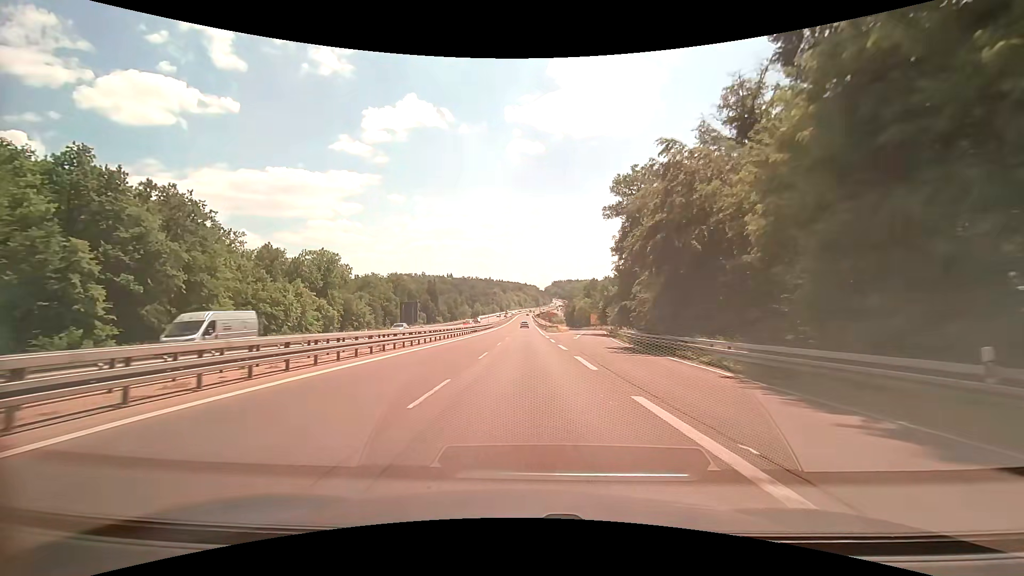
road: trunk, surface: asphalt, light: Day
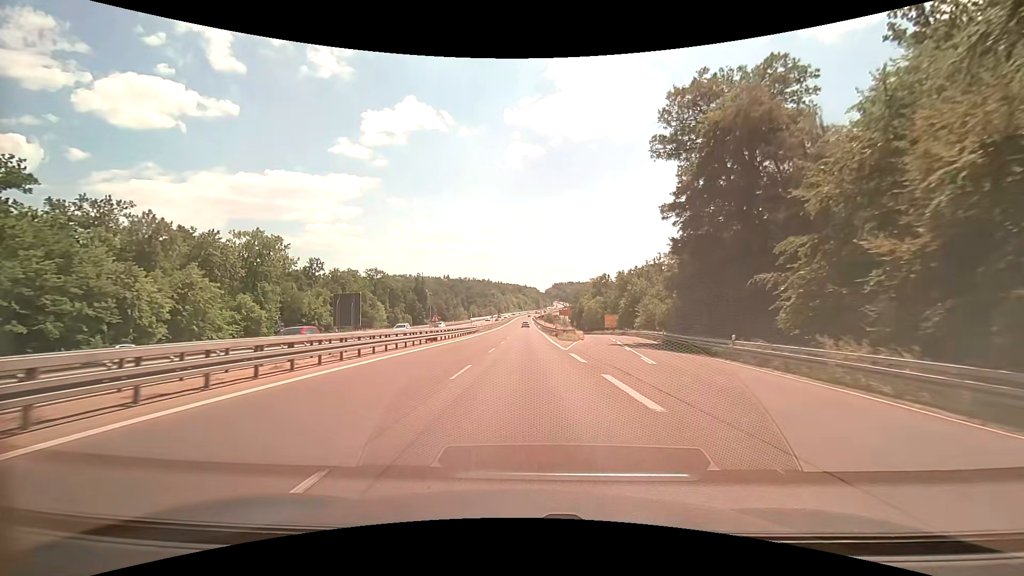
(+0.1, +32.0) m; 0°
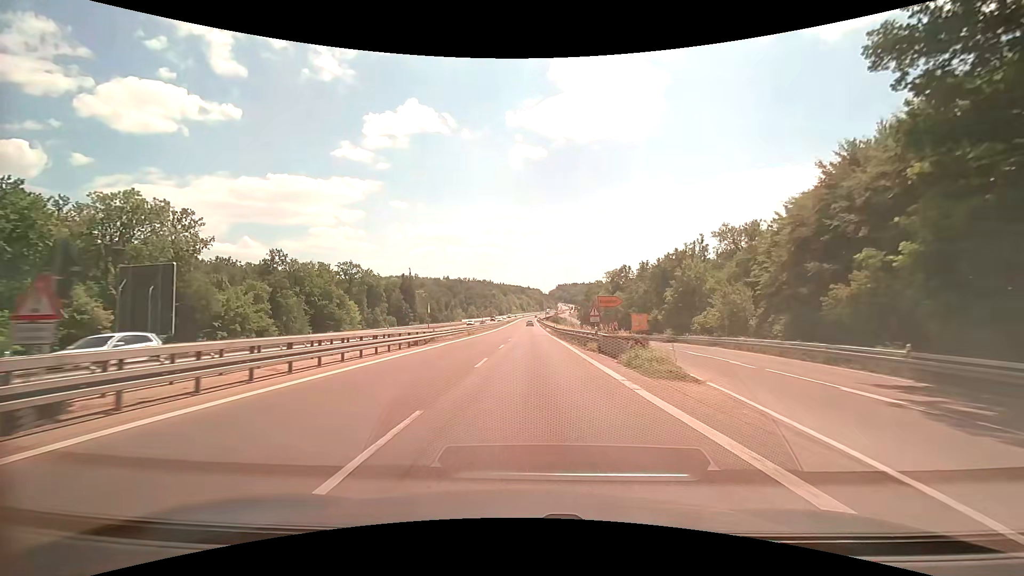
(+0.1, +33.0) m; 0°
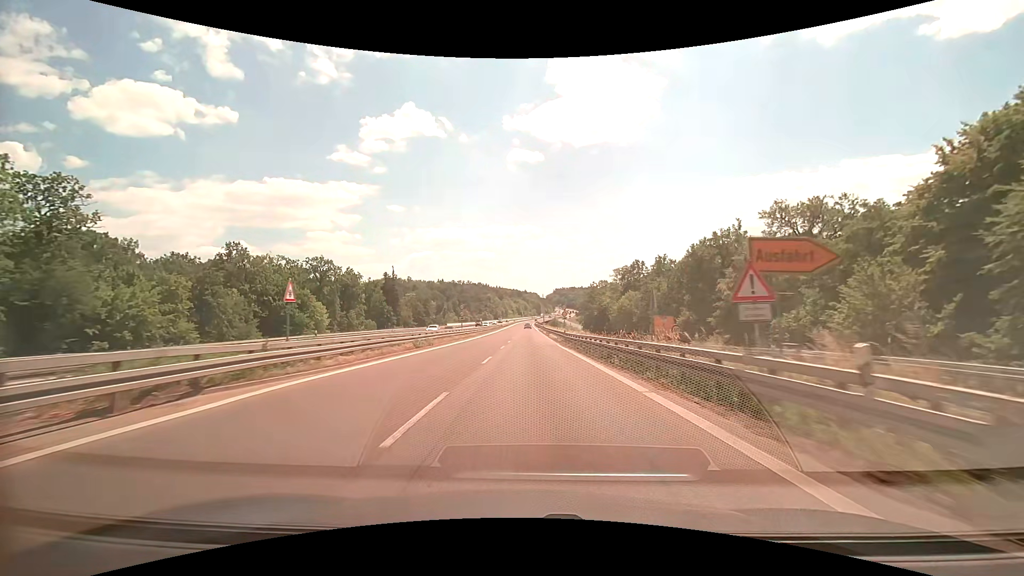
(0.0, +22.3) m; 0°
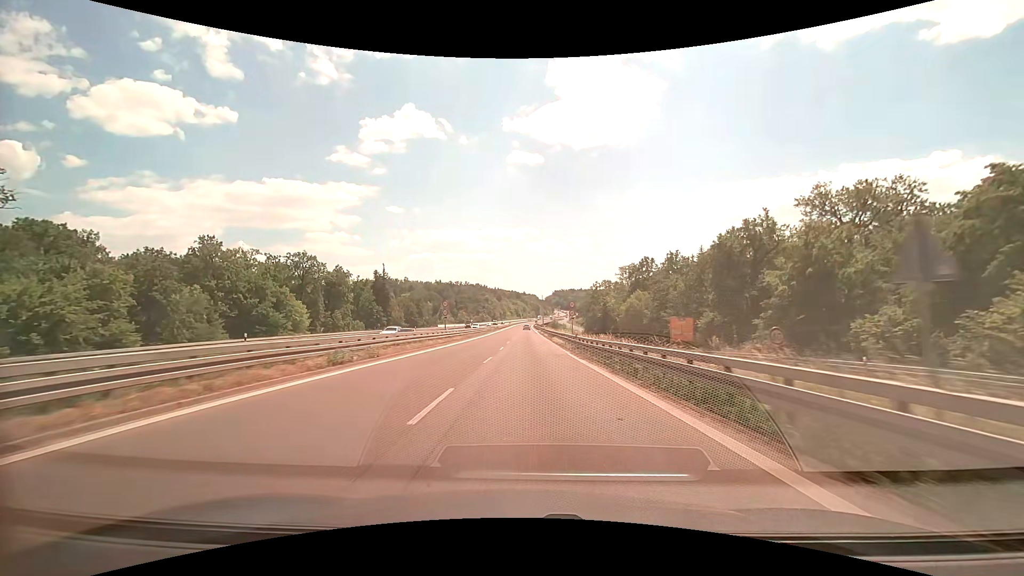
(0.0, +11.2) m; 0°
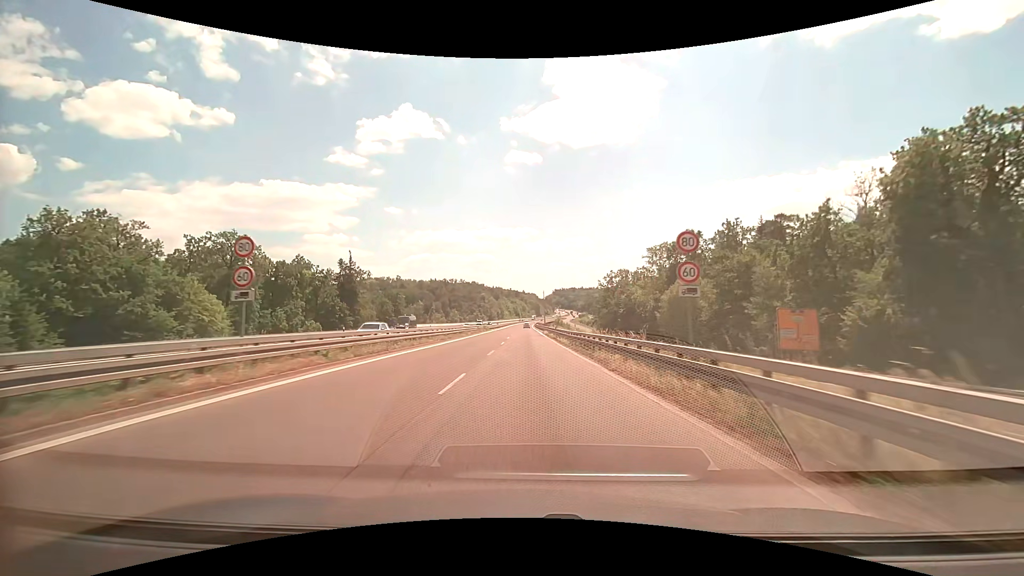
(+0.1, +33.8) m; 0°
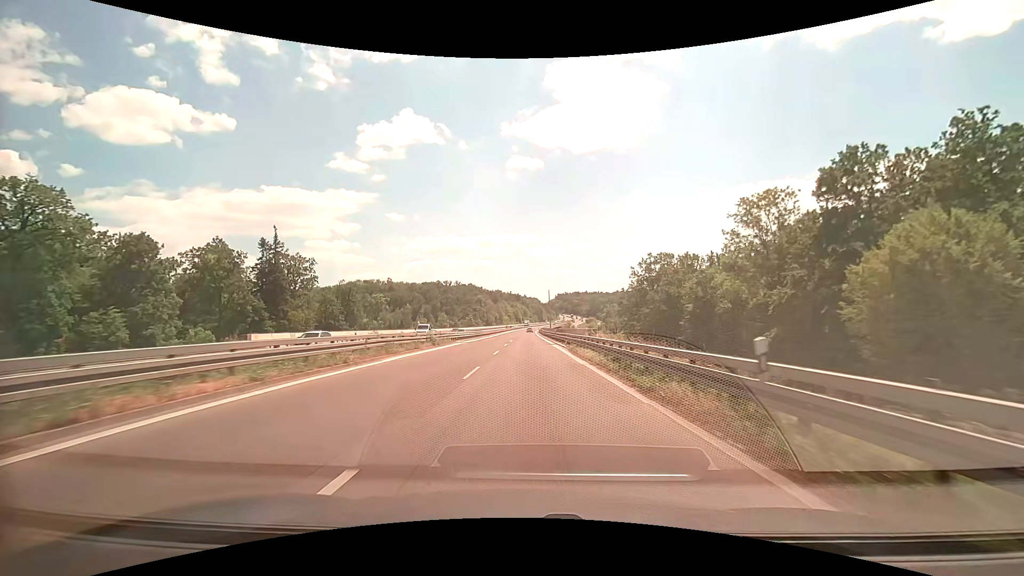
(0.0, +45.2) m; 0°
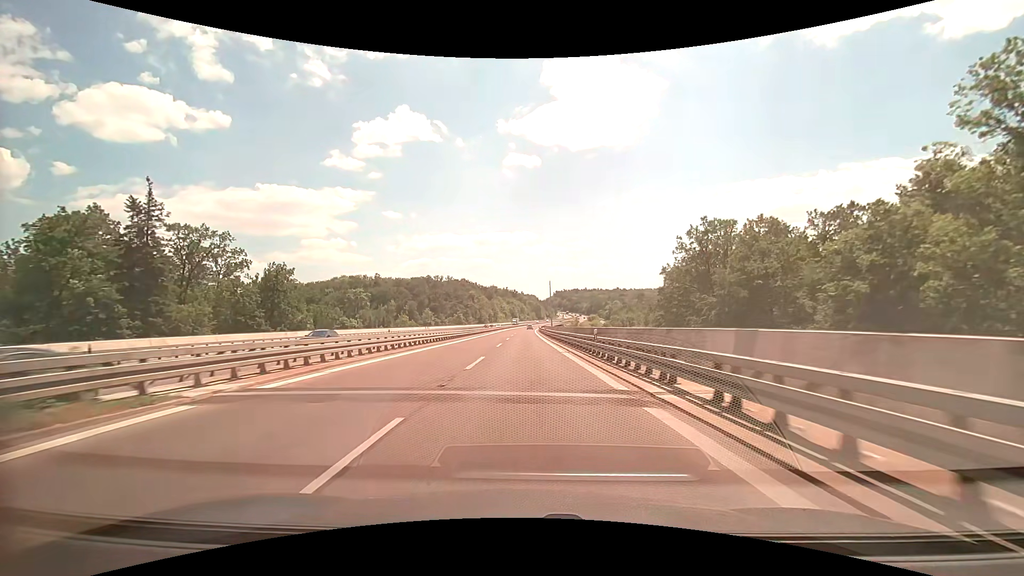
(+0.2, +33.8) m; 0°
(0, +10) (0, +20) (0, +30) (0, +40) (0, +50) (0, +60) (0, +70) (0, +80) (0, +90) (0, +100) m
